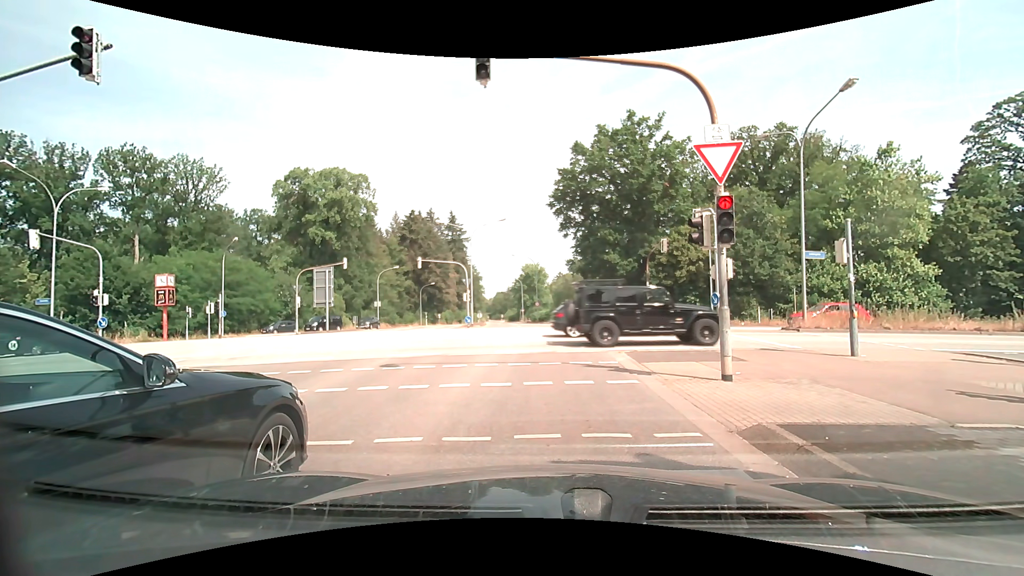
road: secondary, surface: asphalt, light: Day
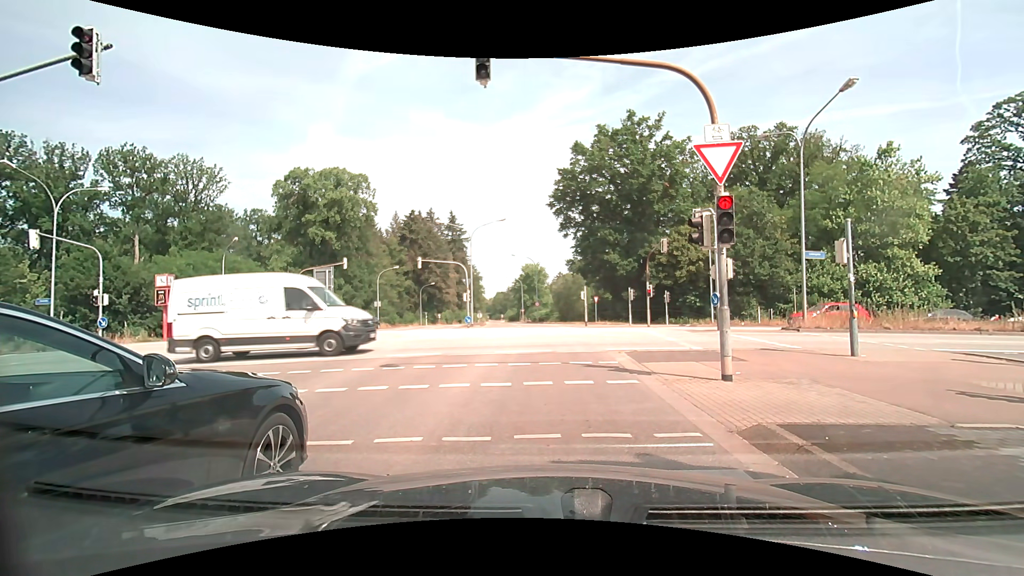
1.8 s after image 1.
(0.0, 0.0) m; 0°
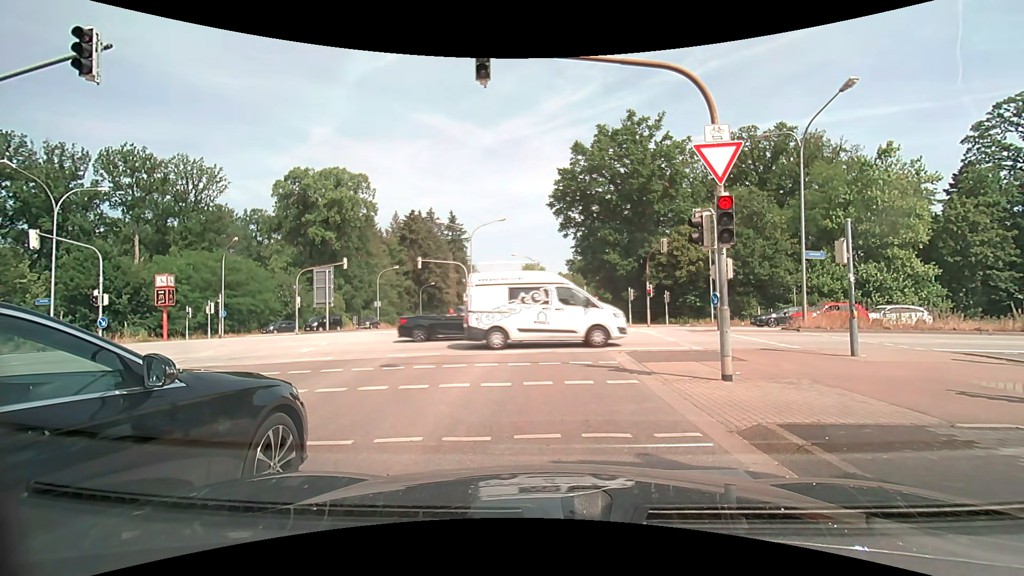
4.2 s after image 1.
(0.0, 0.0) m; 0°
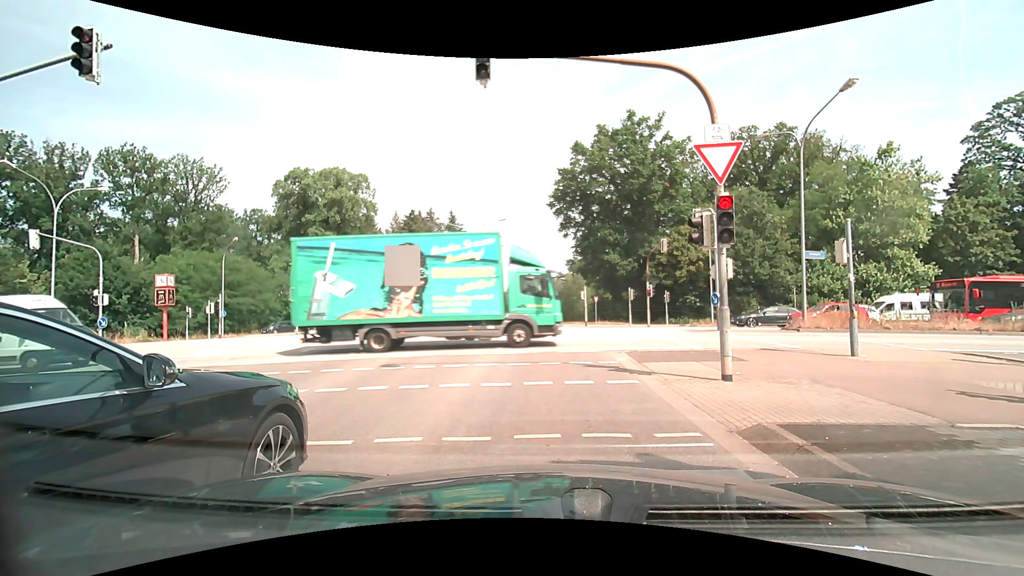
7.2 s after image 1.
(0.0, 0.0) m; 0°
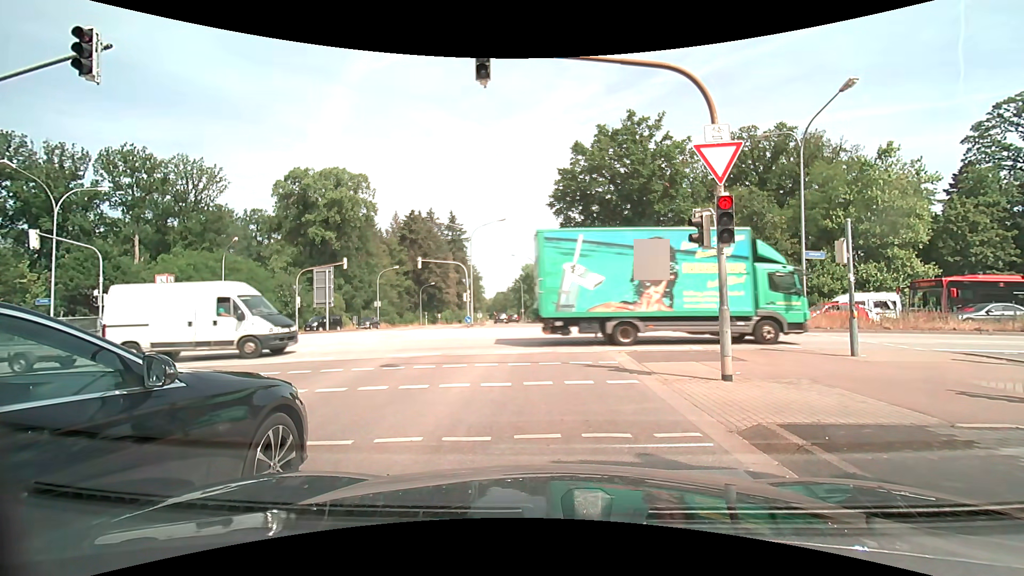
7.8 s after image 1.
(0.0, 0.0) m; 0°
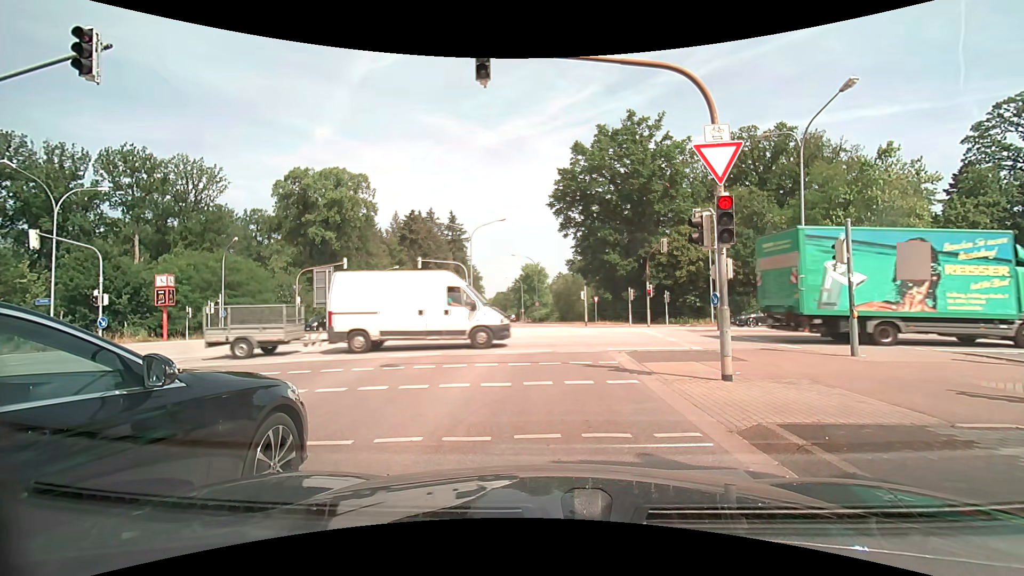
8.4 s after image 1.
(0.0, 0.0) m; 0°
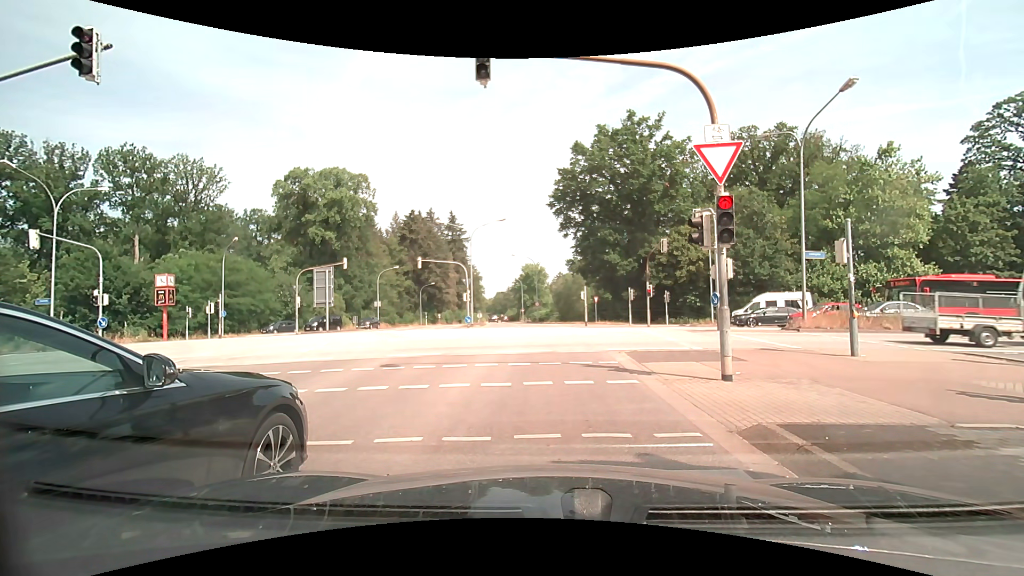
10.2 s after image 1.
(0.0, 0.0) m; 0°
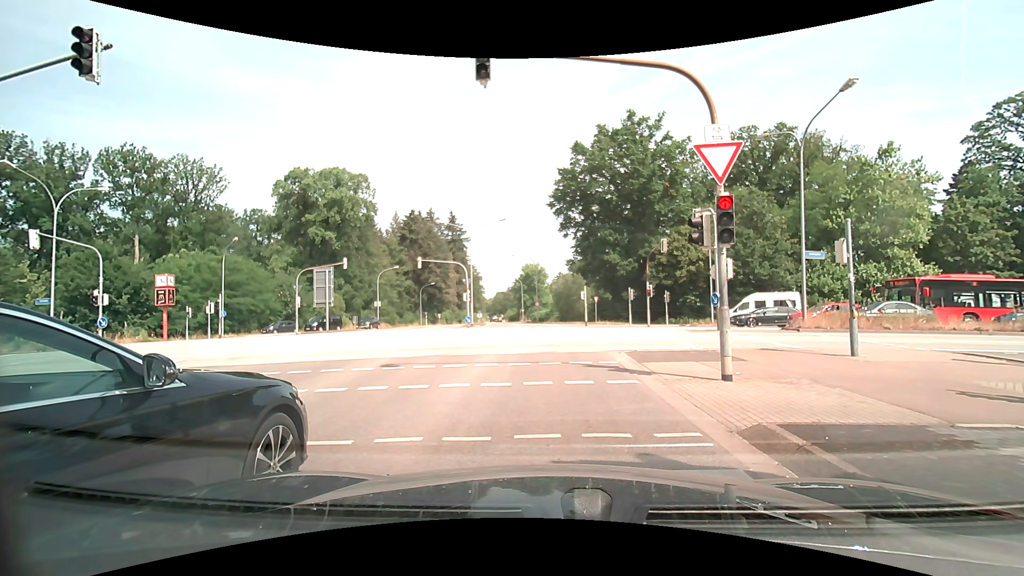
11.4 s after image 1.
(0.0, 0.0) m; 0°
(0, +10) (0, +20) (0, +30) (-1, +40) (-2, +50) (-3, +60) (-4, +70) (-6, +80) (-7, +90) (-8, +100) m
